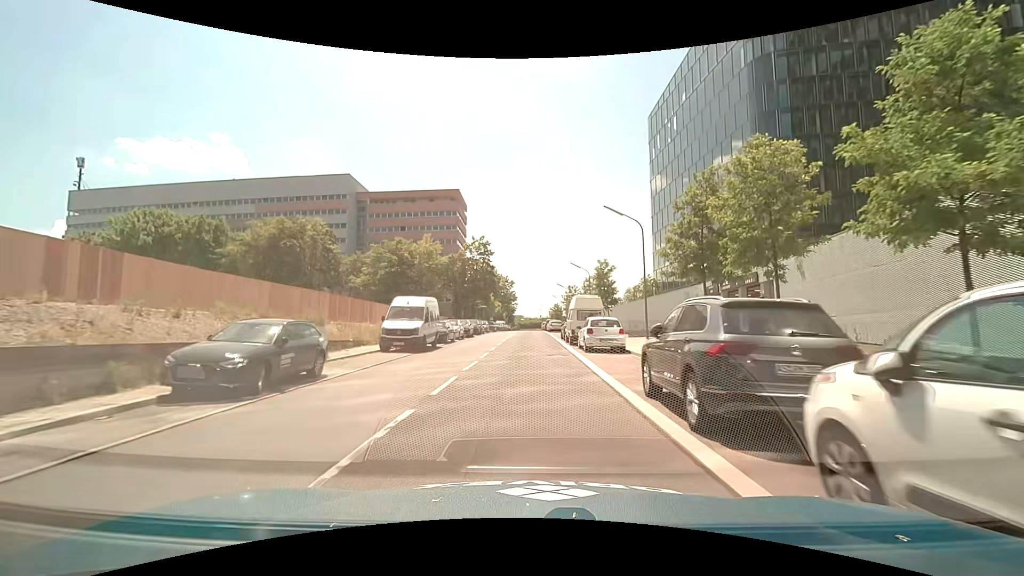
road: unclassified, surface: asphalt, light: Day
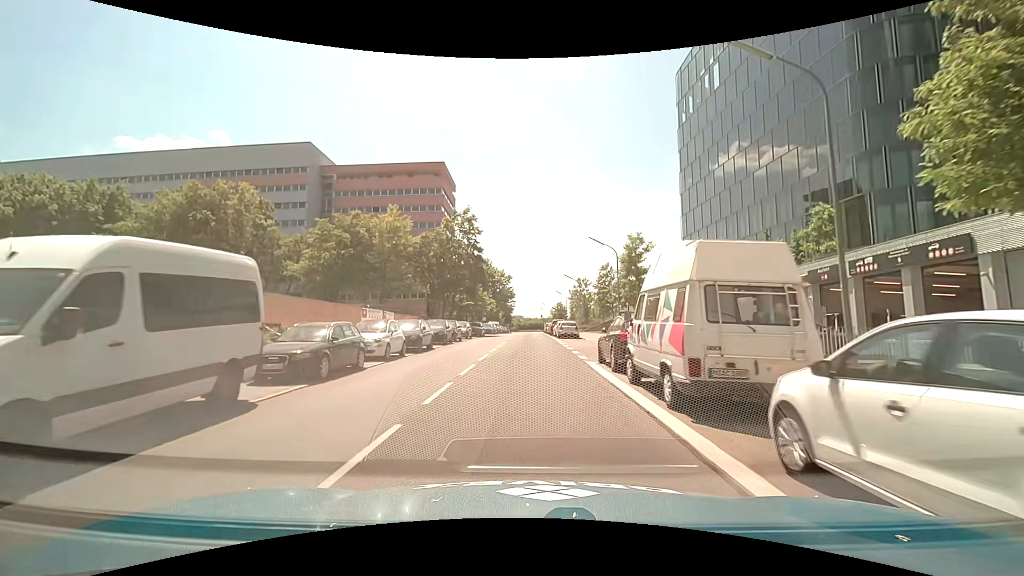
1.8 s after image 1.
(+0.1, +18.7) m; +1°
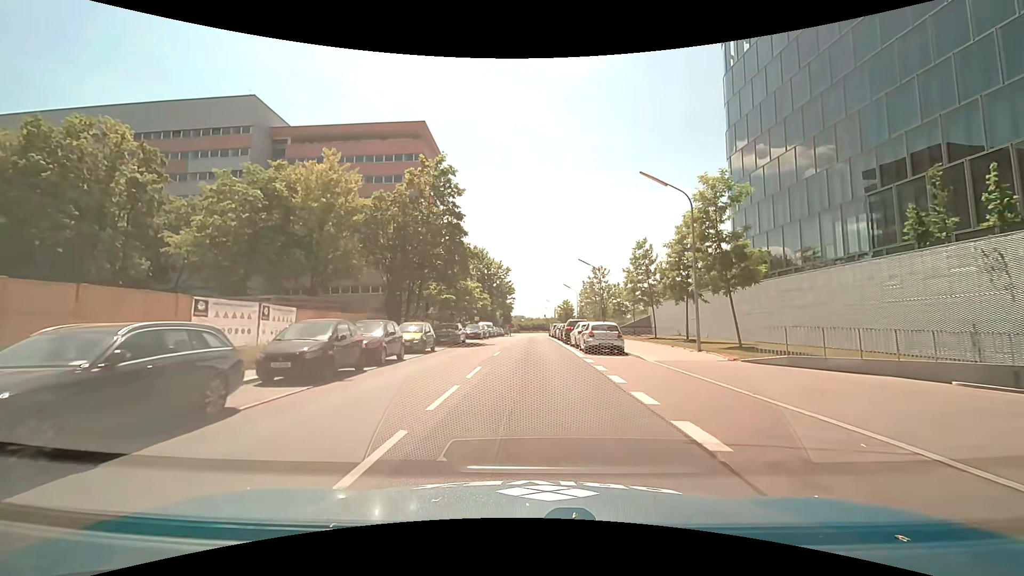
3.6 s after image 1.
(-0.2, +18.1) m; -1°
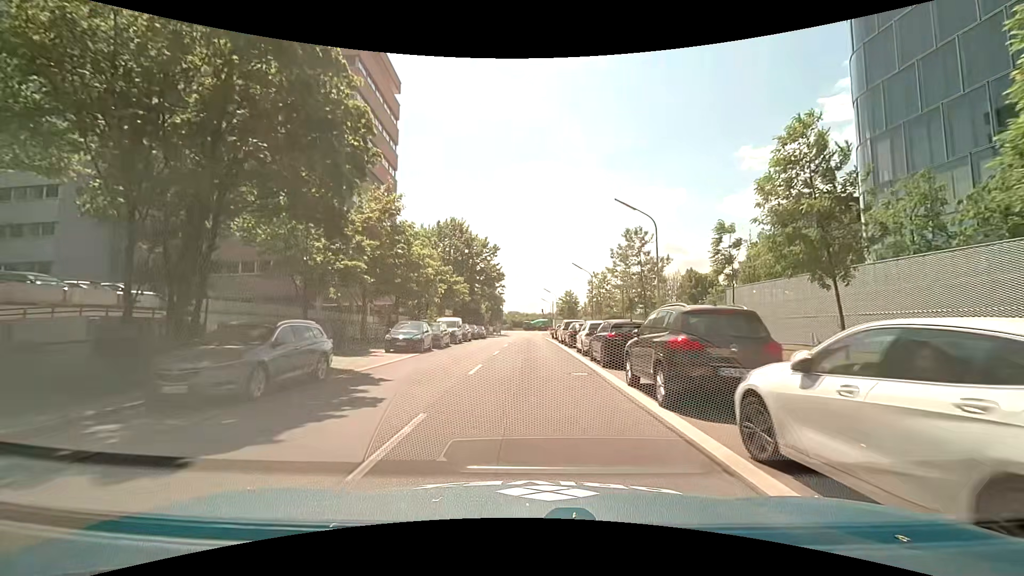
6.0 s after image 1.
(+0.2, +24.9) m; +1°
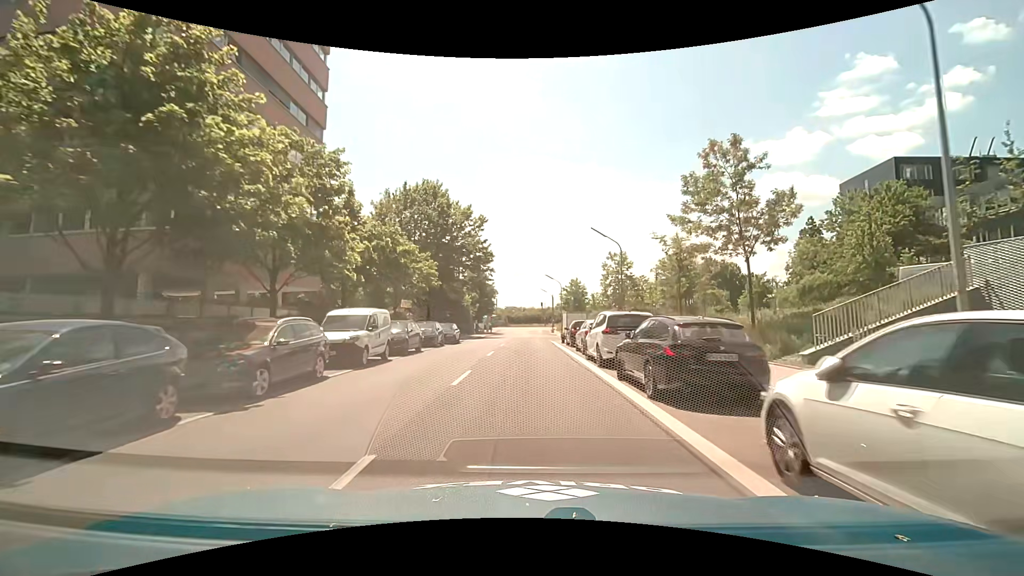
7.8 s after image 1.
(-0.2, +19.2) m; -2°
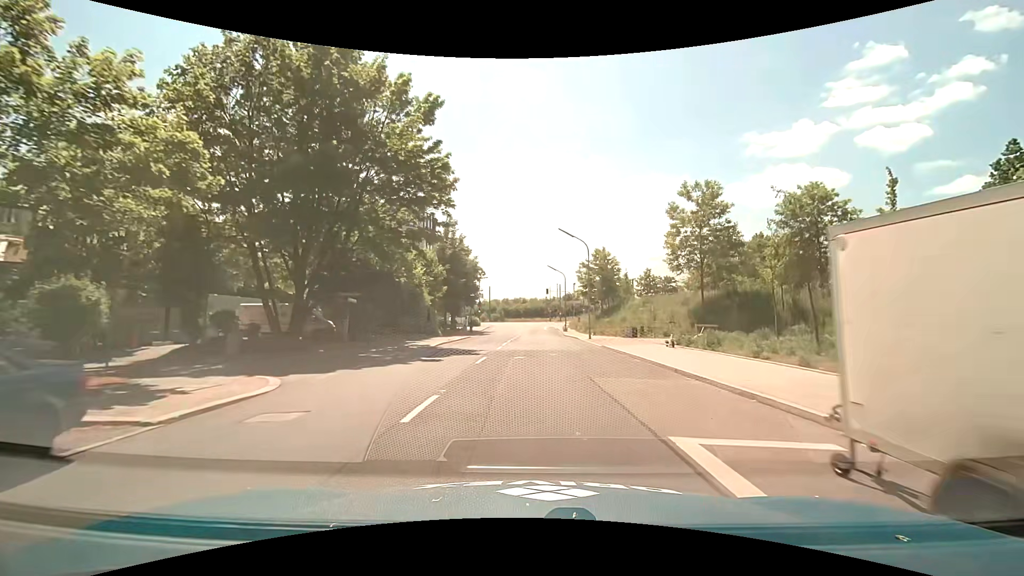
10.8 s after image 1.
(+1.0, +30.9) m; +2°
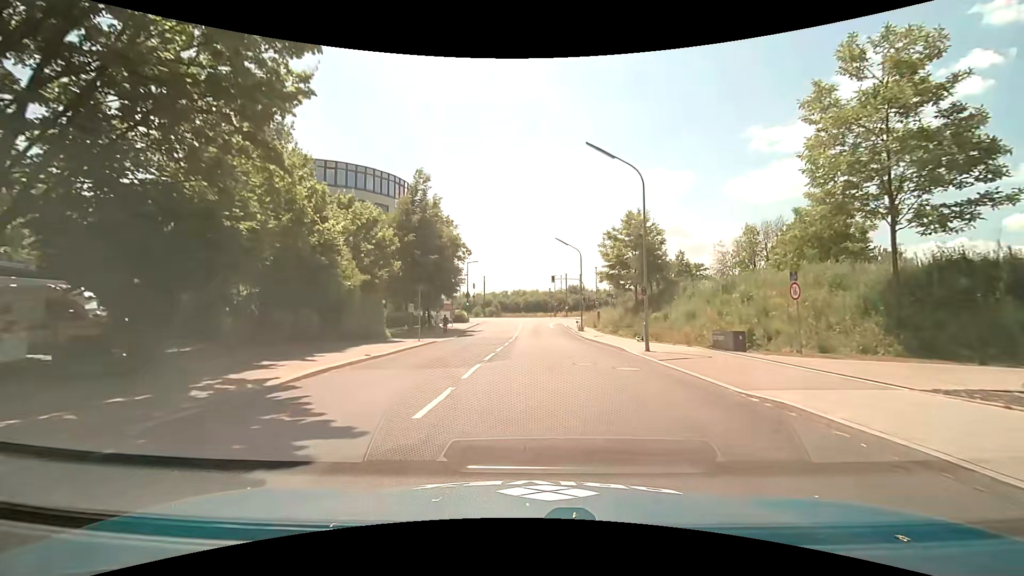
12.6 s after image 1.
(0.0, +17.7) m; 0°
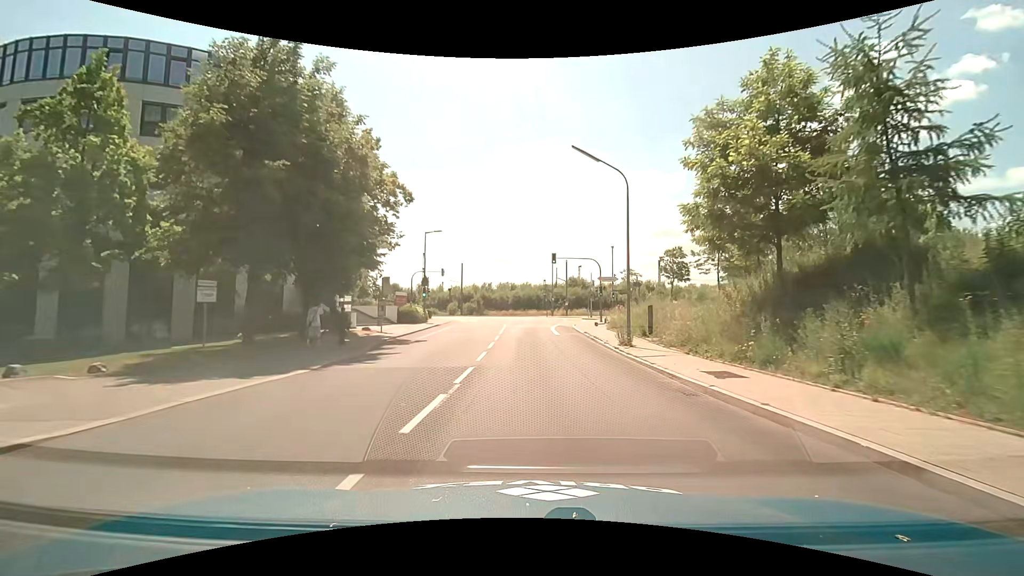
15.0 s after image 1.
(+0.3, +23.4) m; +1°
